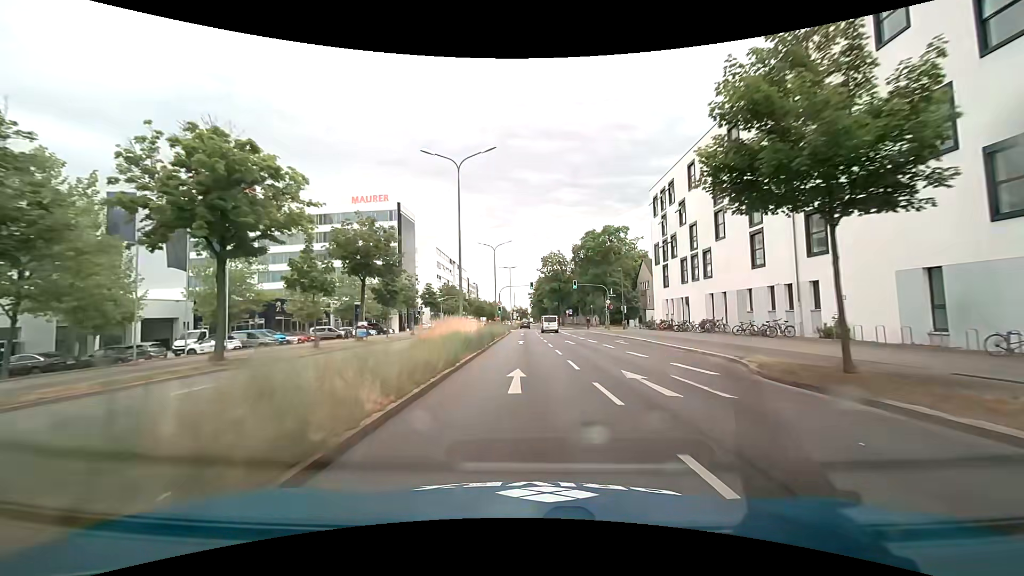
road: primary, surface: asphalt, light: Day
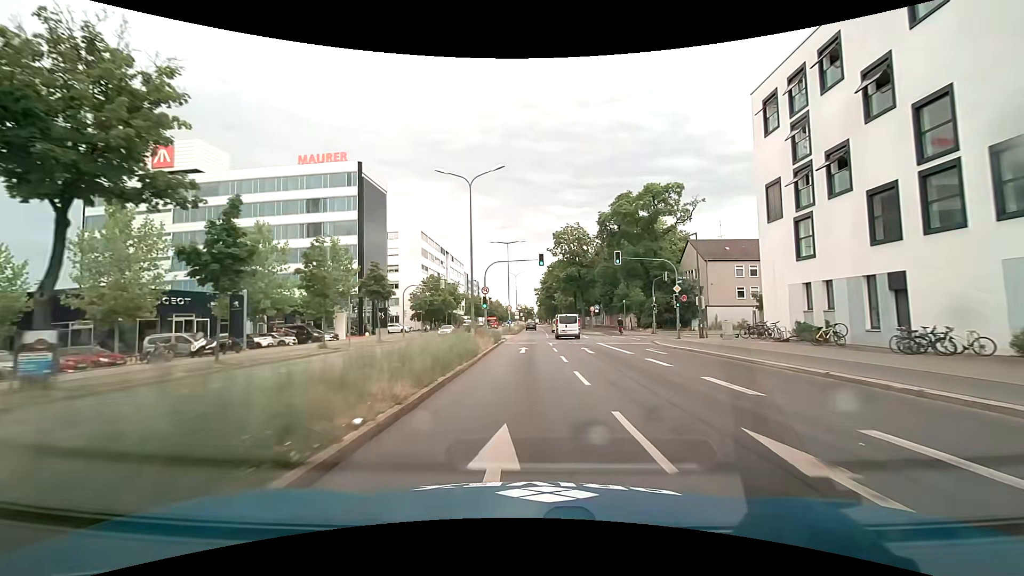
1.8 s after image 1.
(-0.3, +27.5) m; -1°
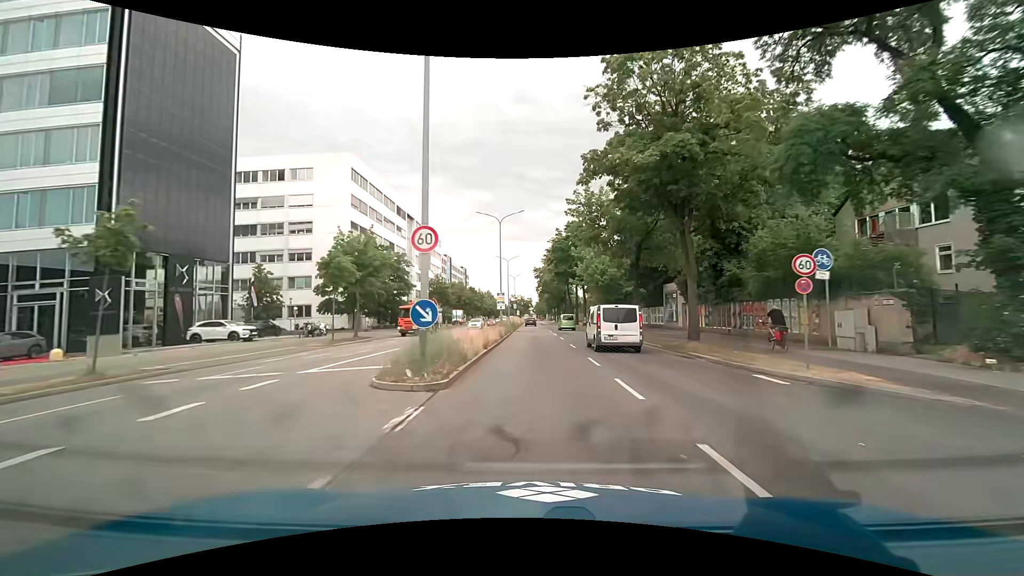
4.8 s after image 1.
(-0.1, +45.7) m; 0°
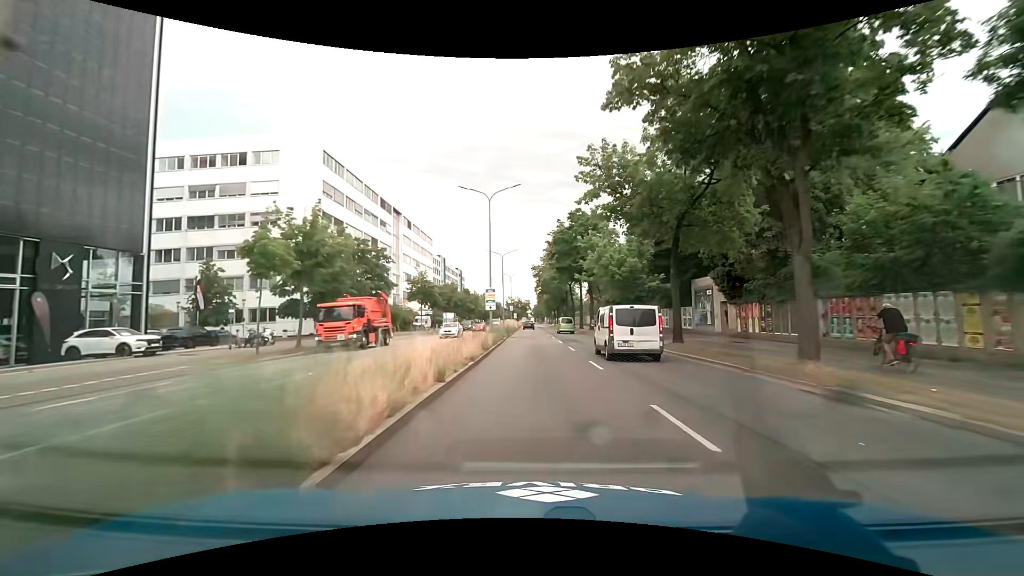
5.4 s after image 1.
(0.0, +9.2) m; +1°
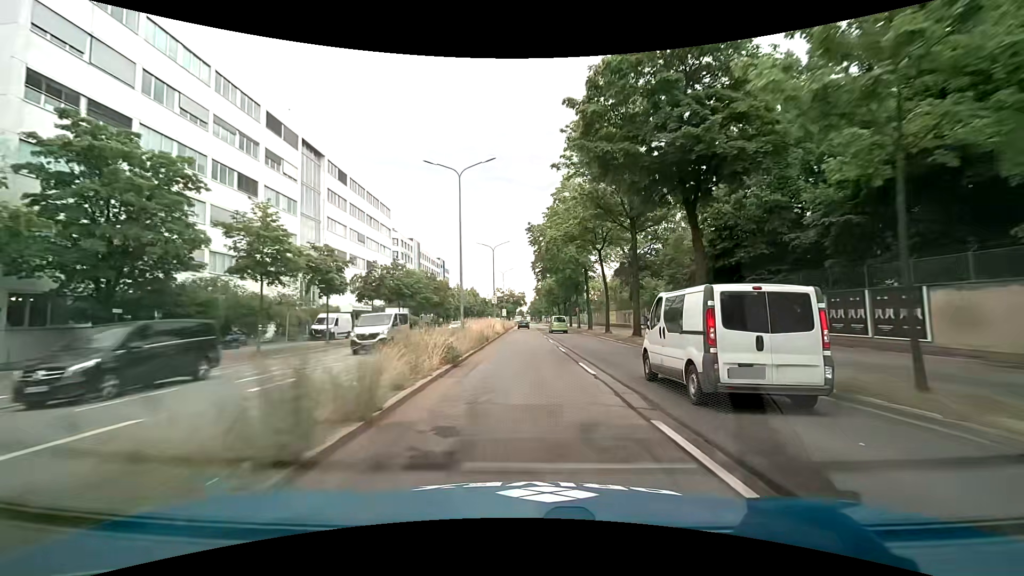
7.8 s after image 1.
(-0.1, +36.6) m; 0°
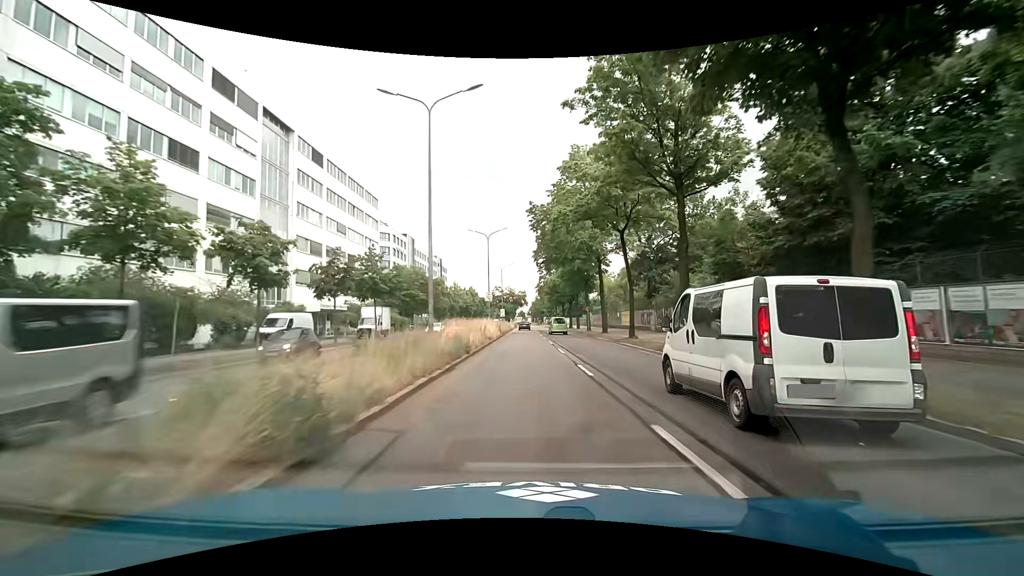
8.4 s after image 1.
(0.0, +9.1) m; 0°
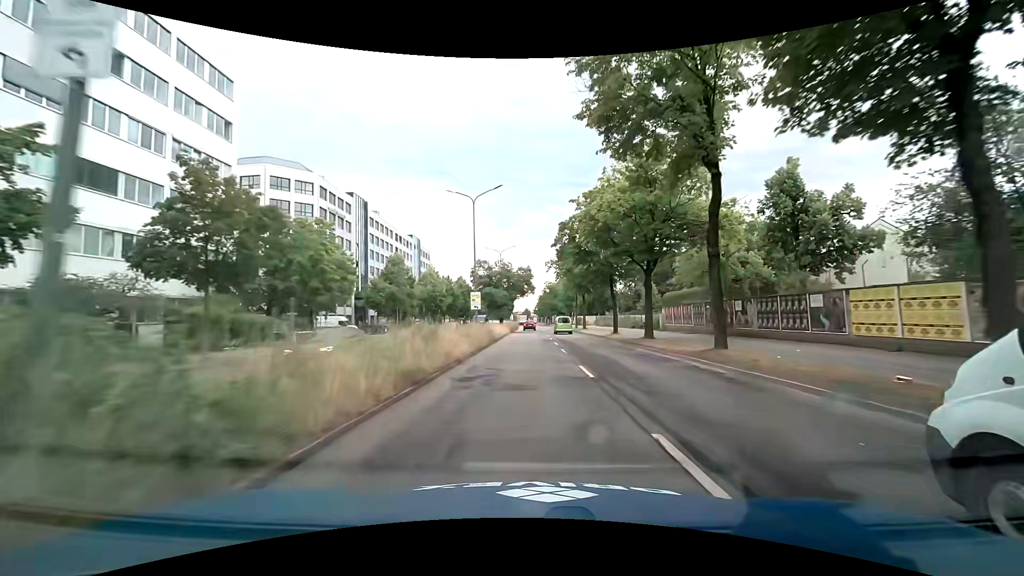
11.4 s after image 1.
(-0.3, +45.6) m; -1°
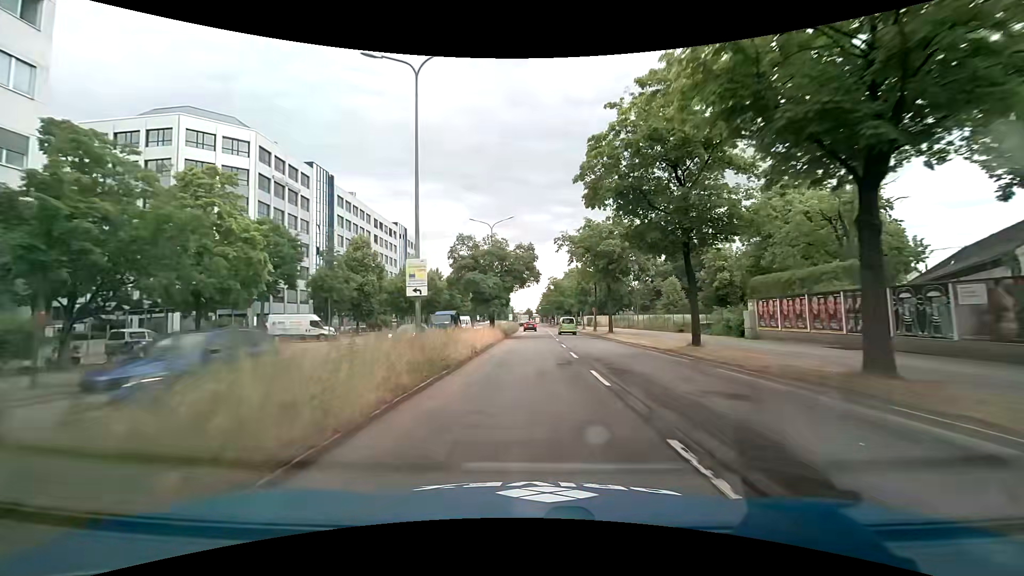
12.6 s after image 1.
(0.0, +18.2) m; 0°
(0, +10) (0, +20) (0, +30) (0, +40) (0, +50) (+1, +60) (+1, +70) (+1, +80) (+1, +90) (+1, +100) m
